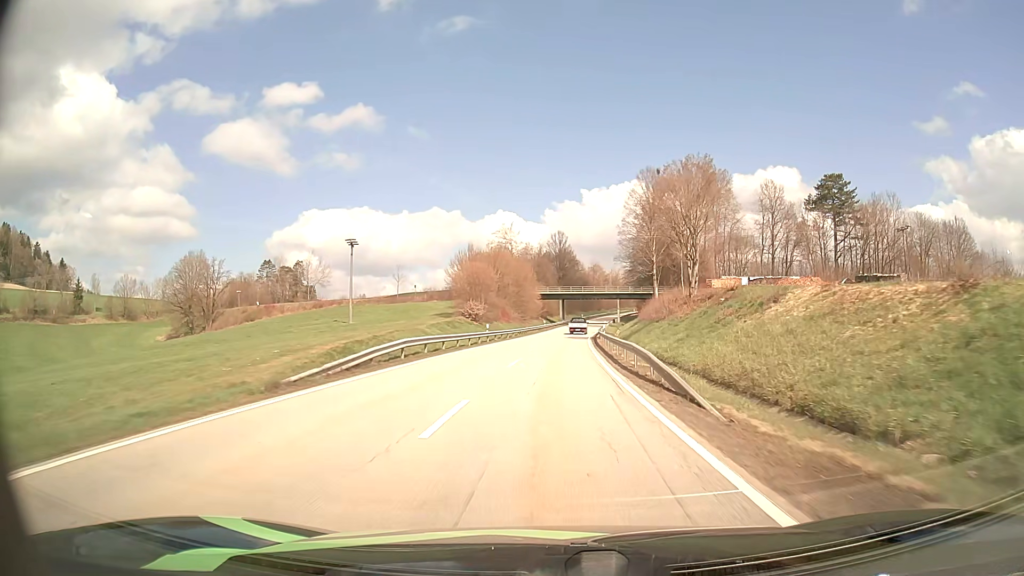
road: secondary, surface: asphalt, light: Day
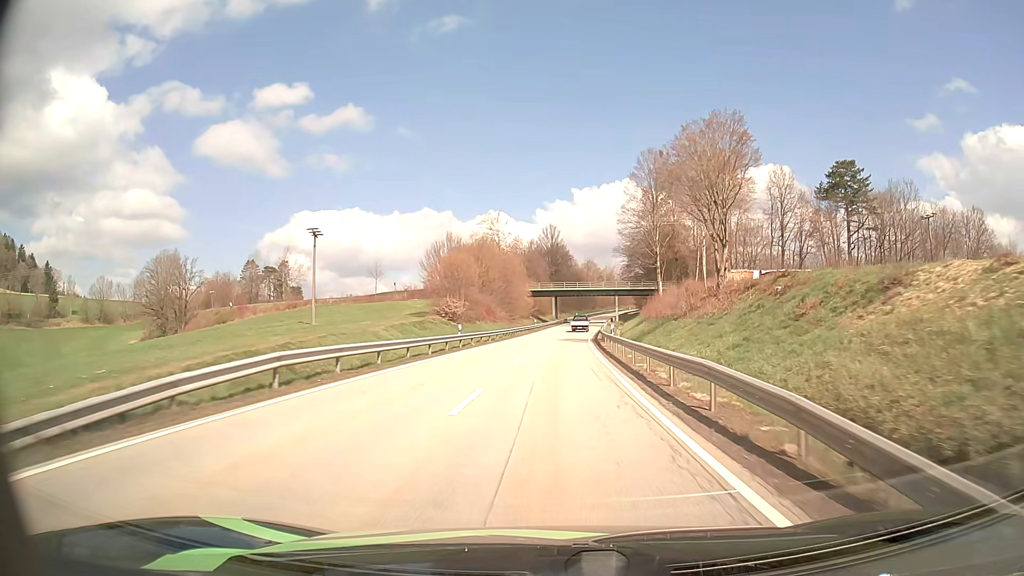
(+0.1, +11.2) m; +1°
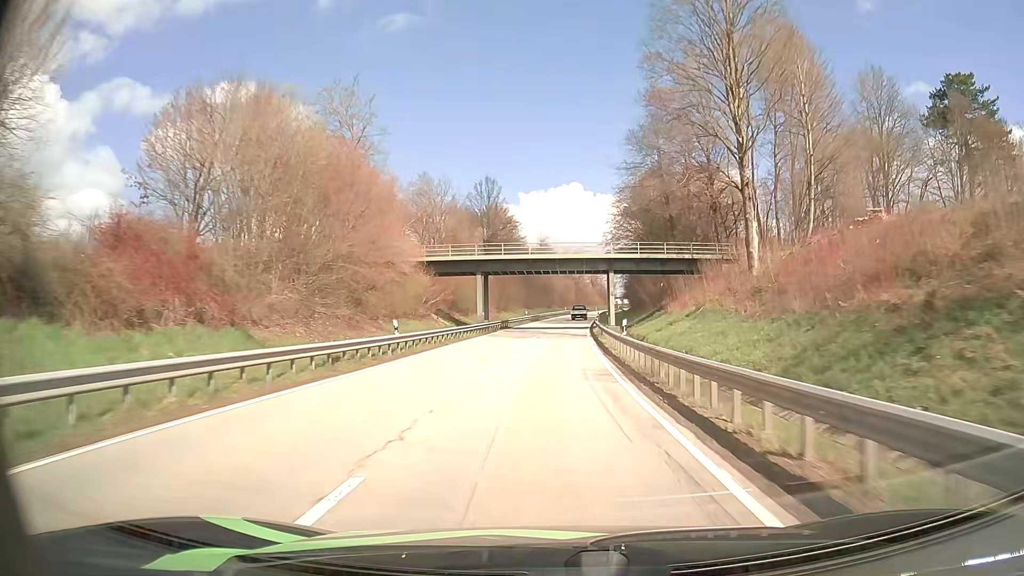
(+1.9, +59.8) m; +4°
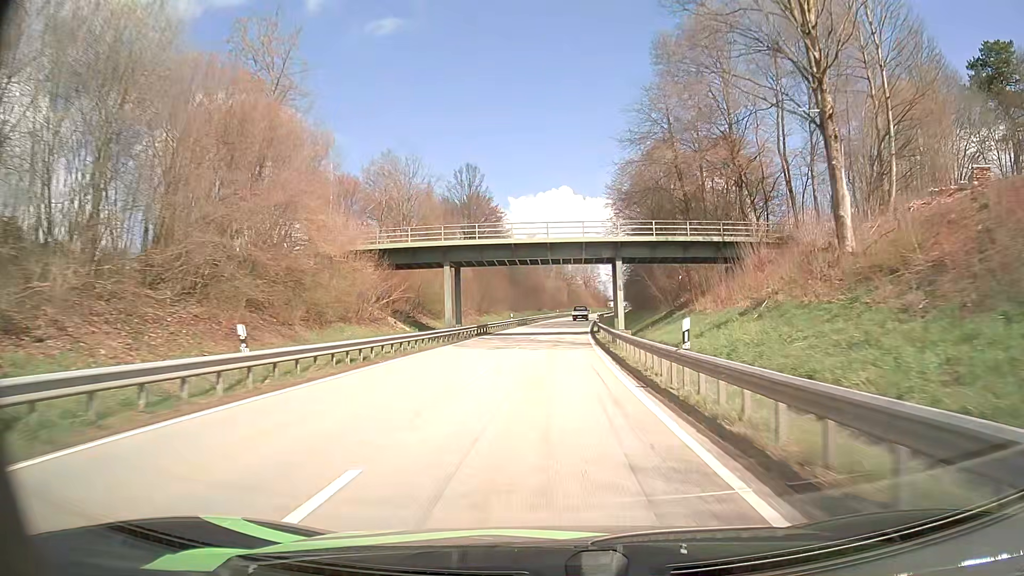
(+0.1, +12.7) m; +1°
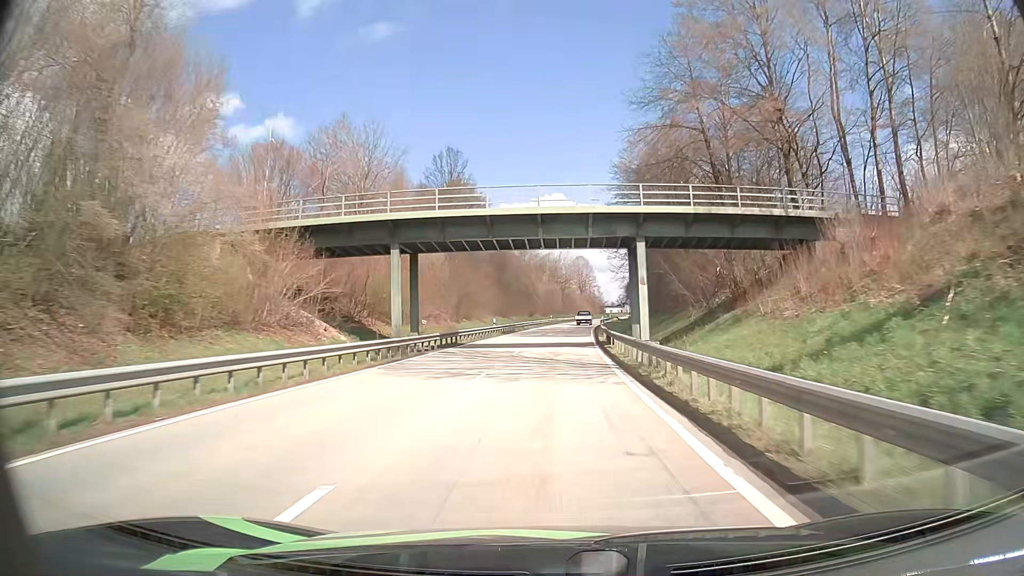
(+0.1, +12.9) m; +1°
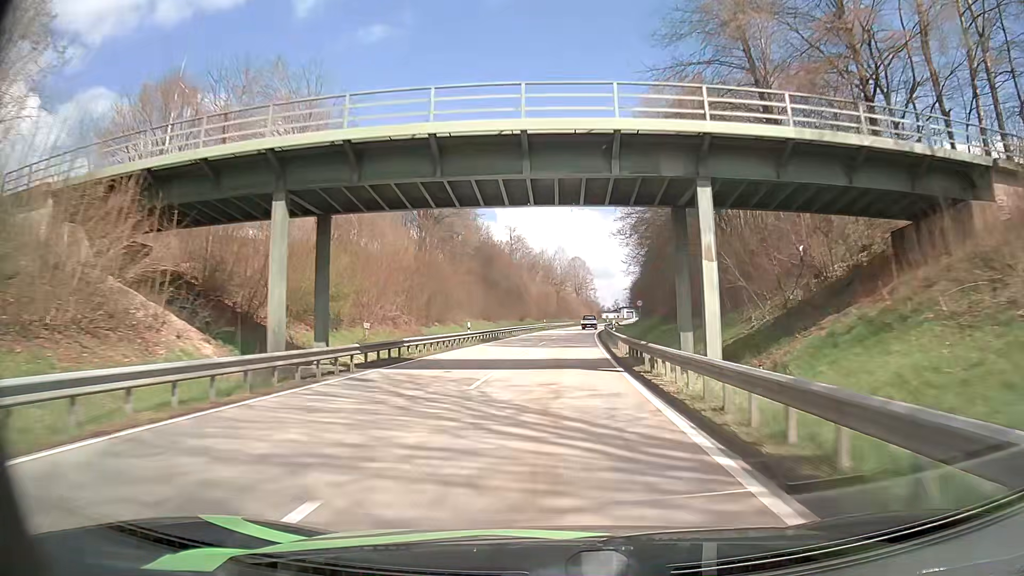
(0.0, +13.0) m; 0°
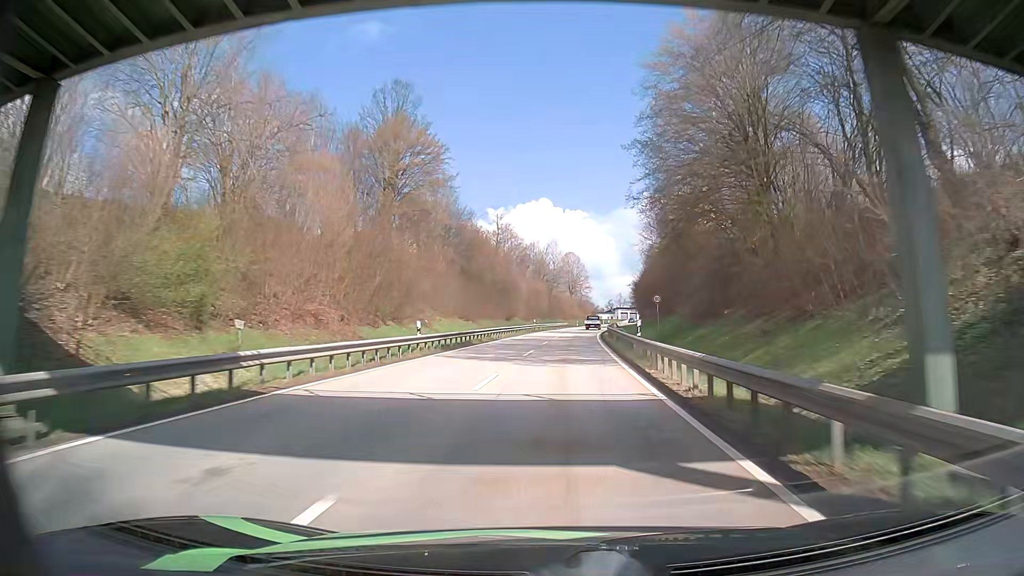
(+0.1, +13.1) m; +1°
